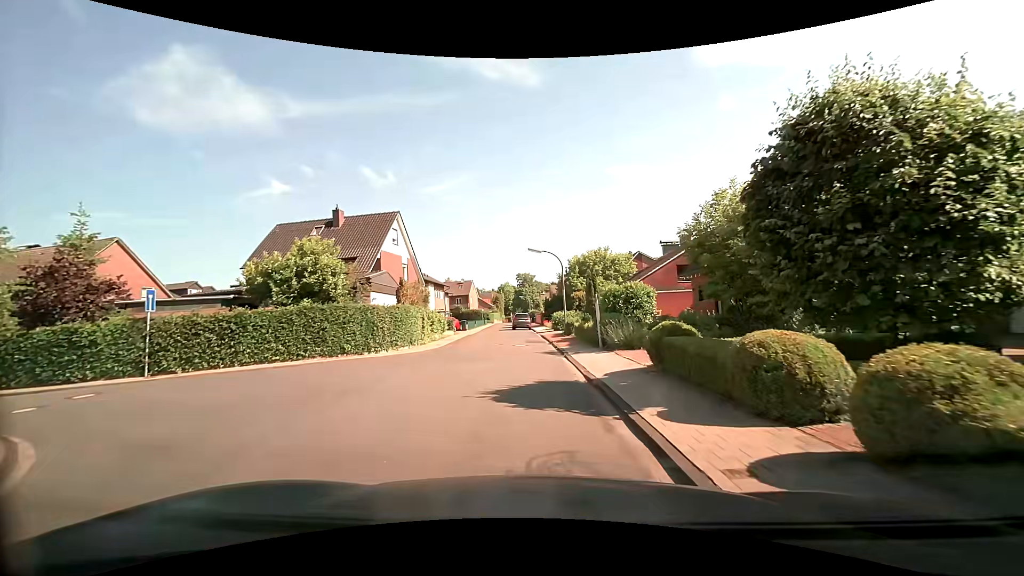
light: Day
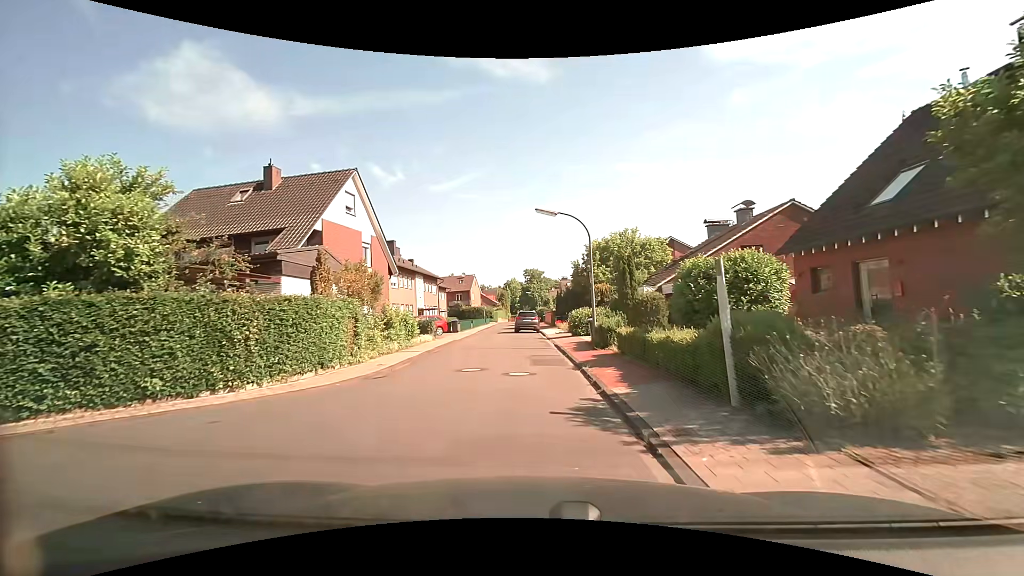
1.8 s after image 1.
(0.0, +10.7) m; -1°
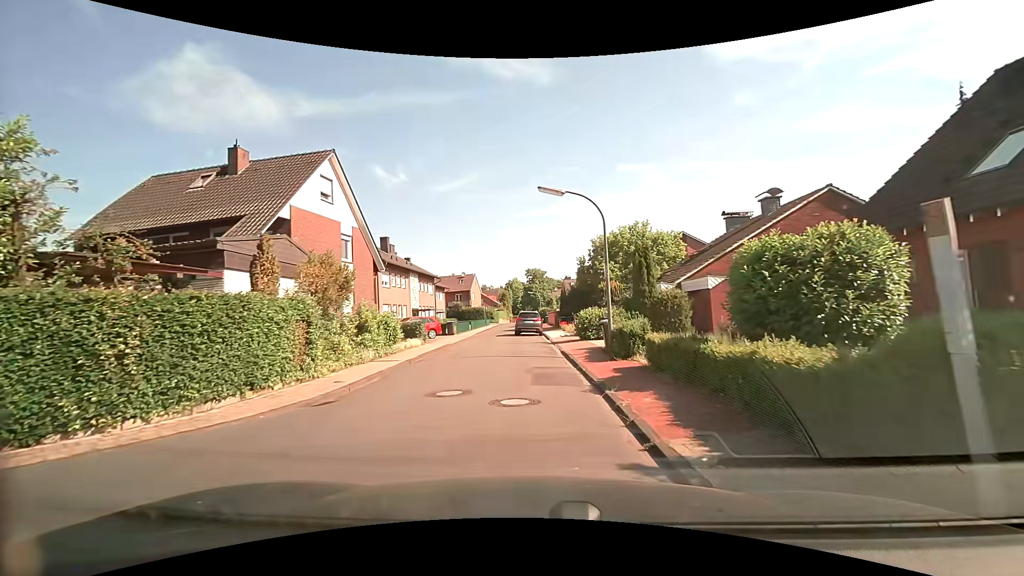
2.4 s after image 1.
(0.0, +3.4) m; +1°
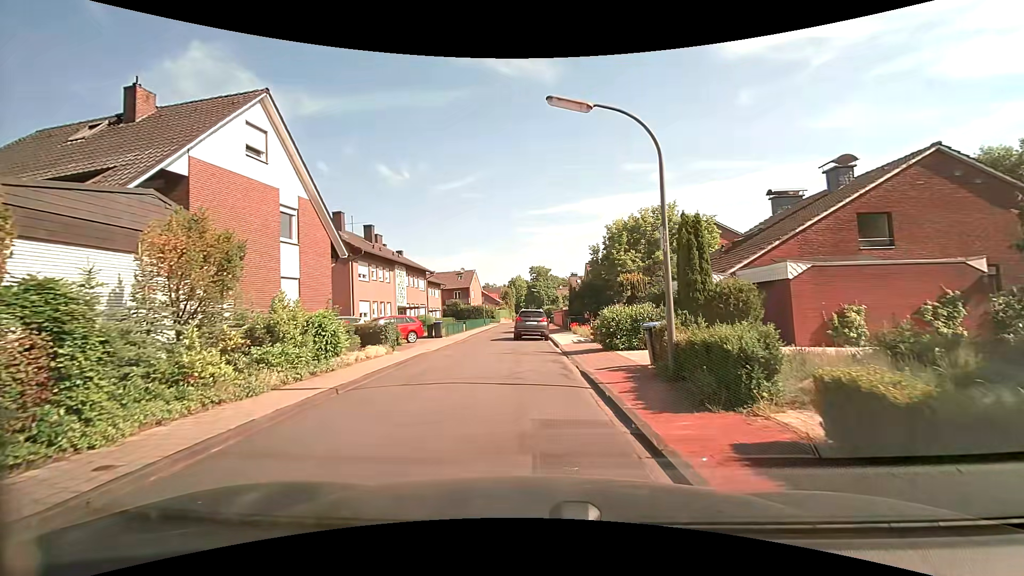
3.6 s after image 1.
(-0.1, +6.4) m; -1°
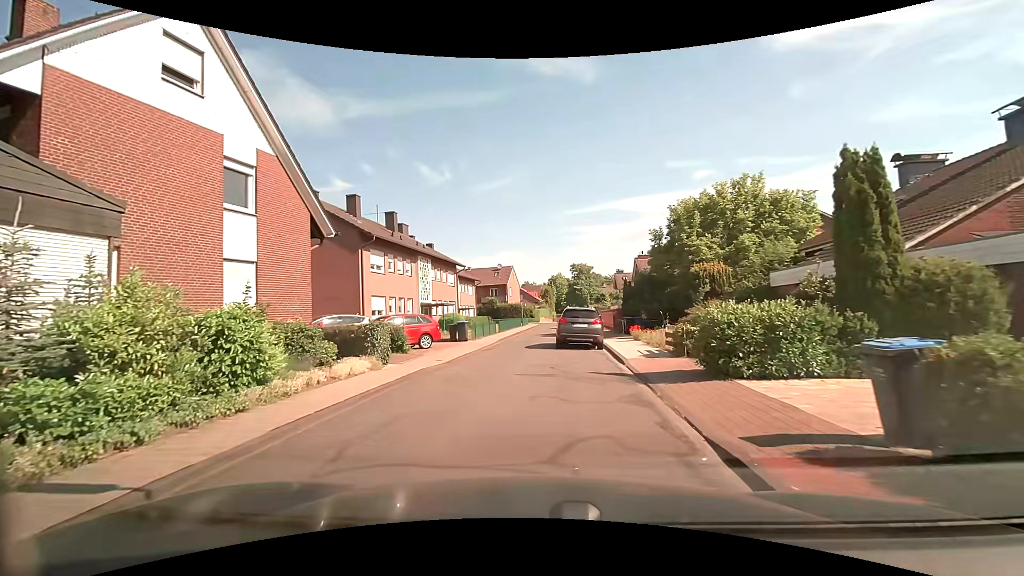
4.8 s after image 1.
(-0.2, +6.1) m; -6°
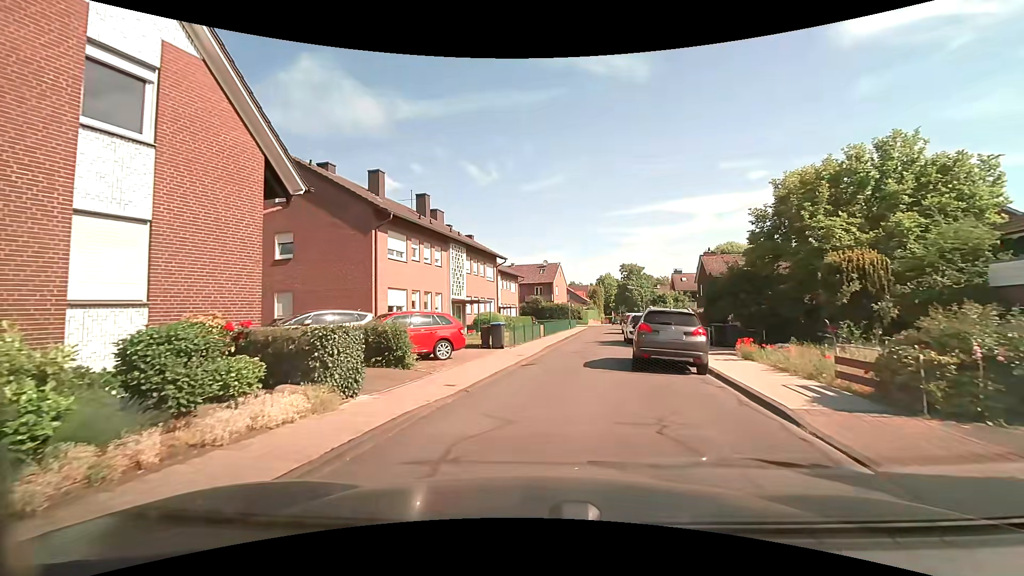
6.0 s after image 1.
(-0.3, +6.1) m; -5°
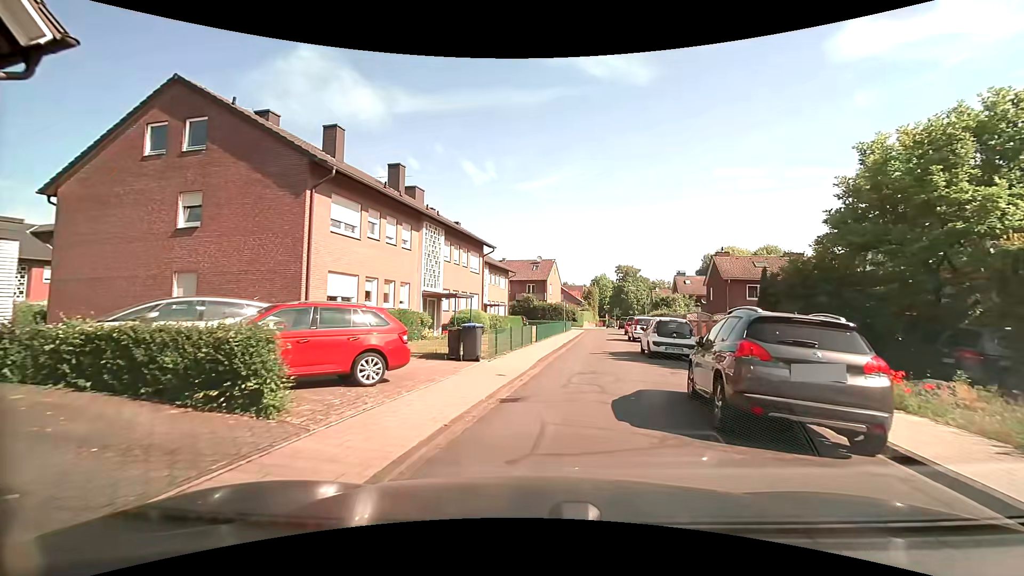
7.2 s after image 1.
(0.0, +6.1) m; +1°
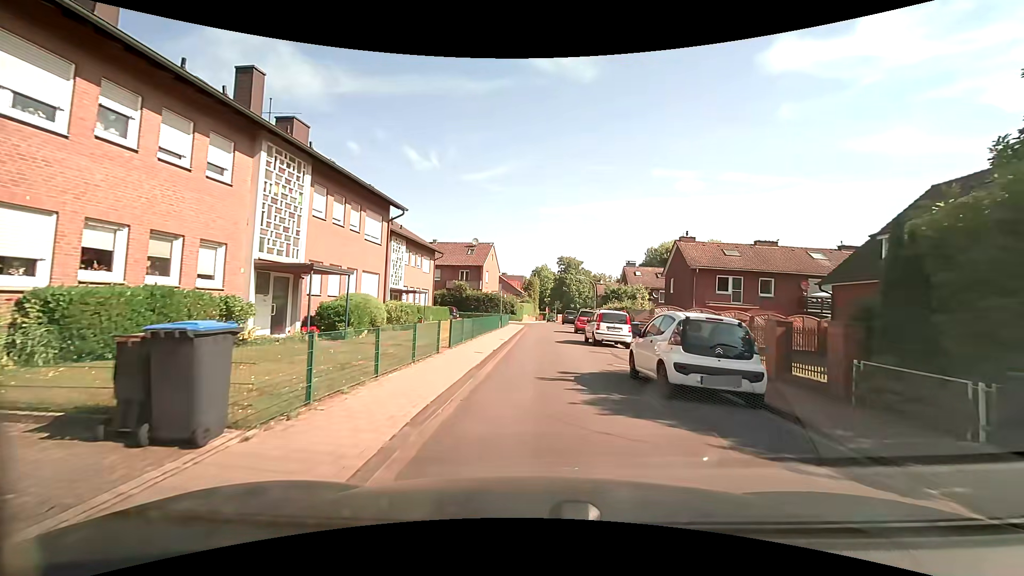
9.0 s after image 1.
(+0.7, +9.6) m; +8°
(0, +10) (0, +20) (0, +30) (+1, +40) (0, +50) (-9, +54) (-18, +55) (-28, +57) (-38, +59) (-48, +61) m
